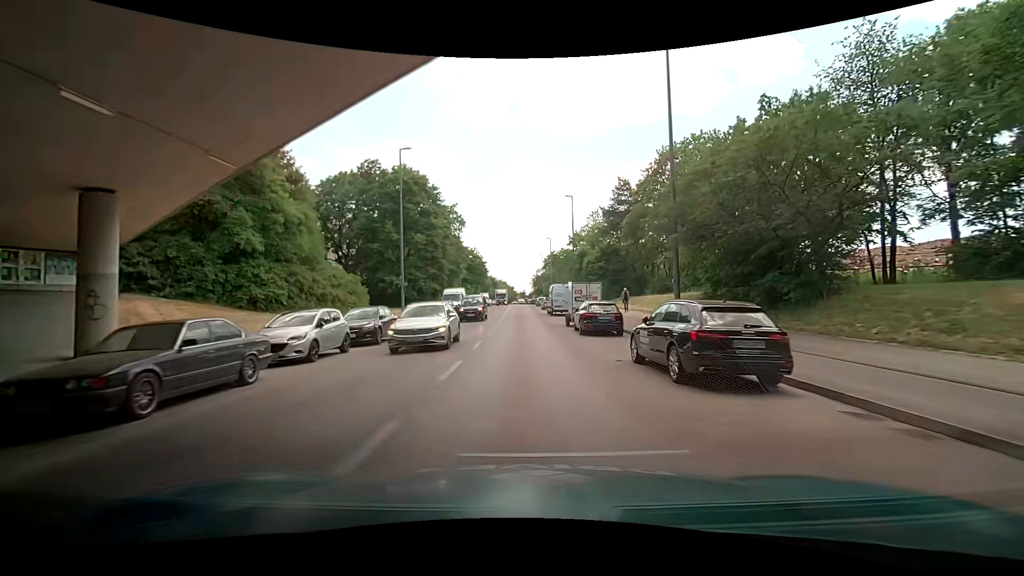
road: secondary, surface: asphalt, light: Day
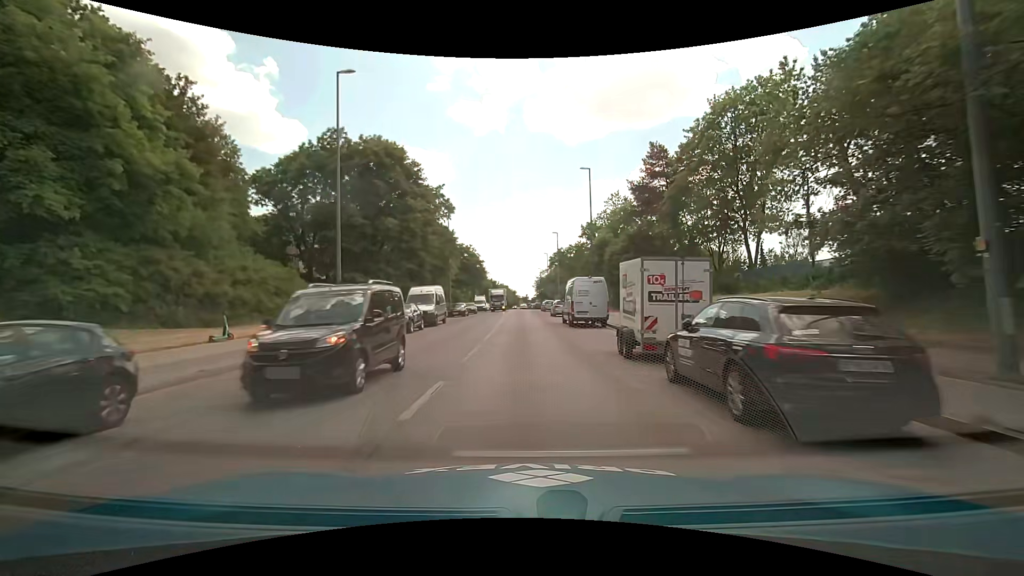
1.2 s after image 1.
(+0.4, +15.2) m; 0°
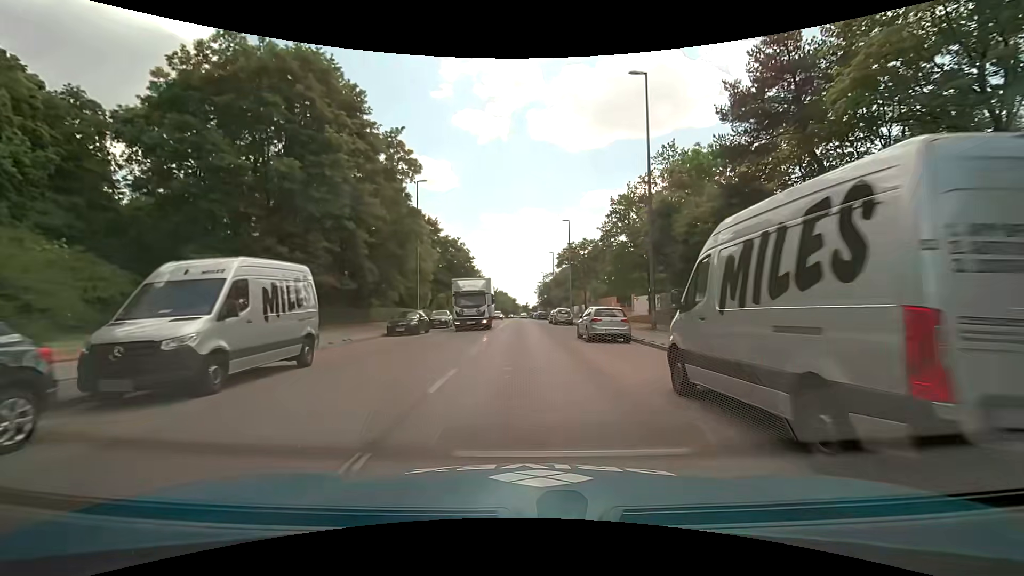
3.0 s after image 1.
(-0.2, +22.5) m; 0°
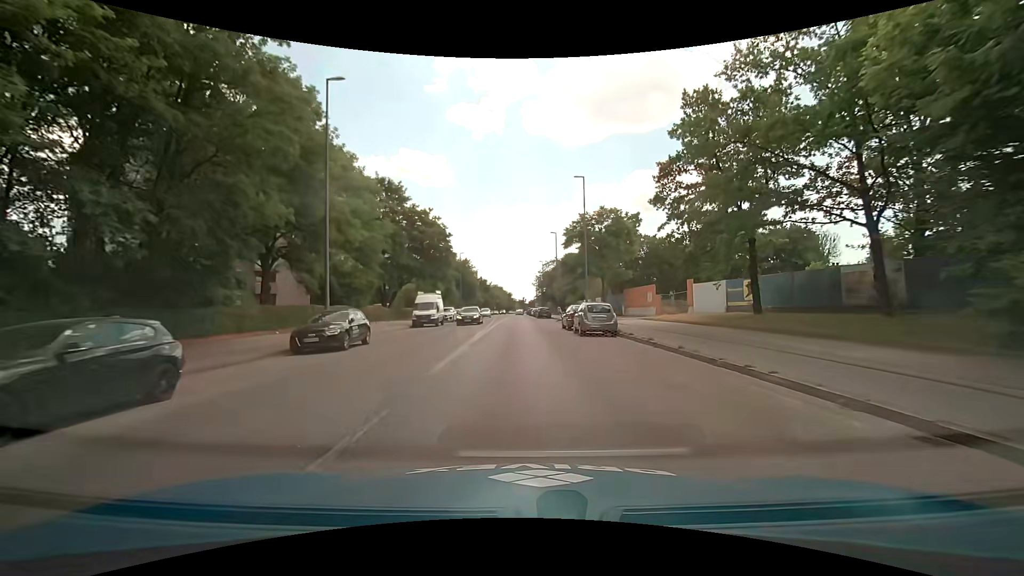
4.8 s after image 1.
(0.0, +22.4) m; 0°
